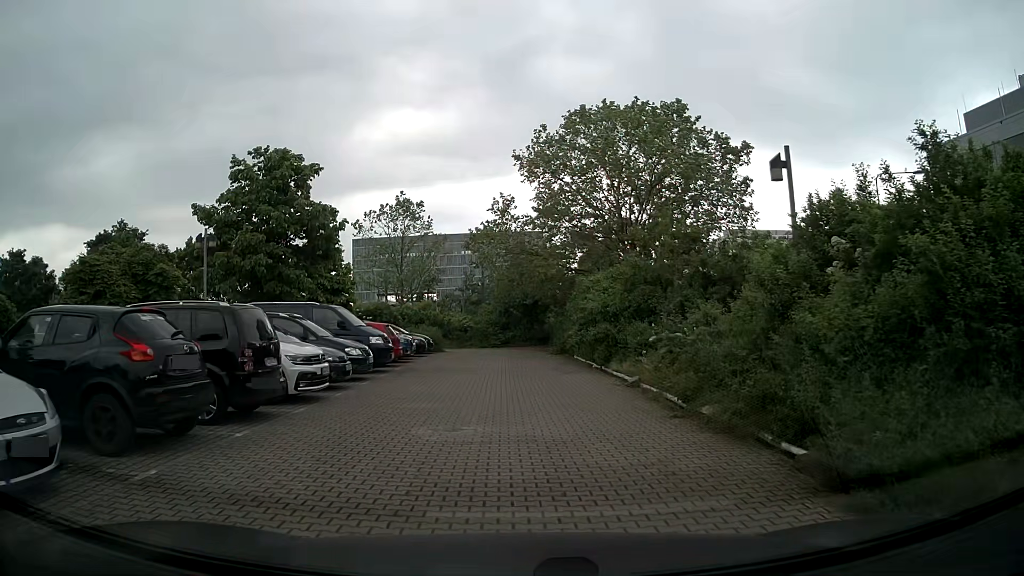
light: Day
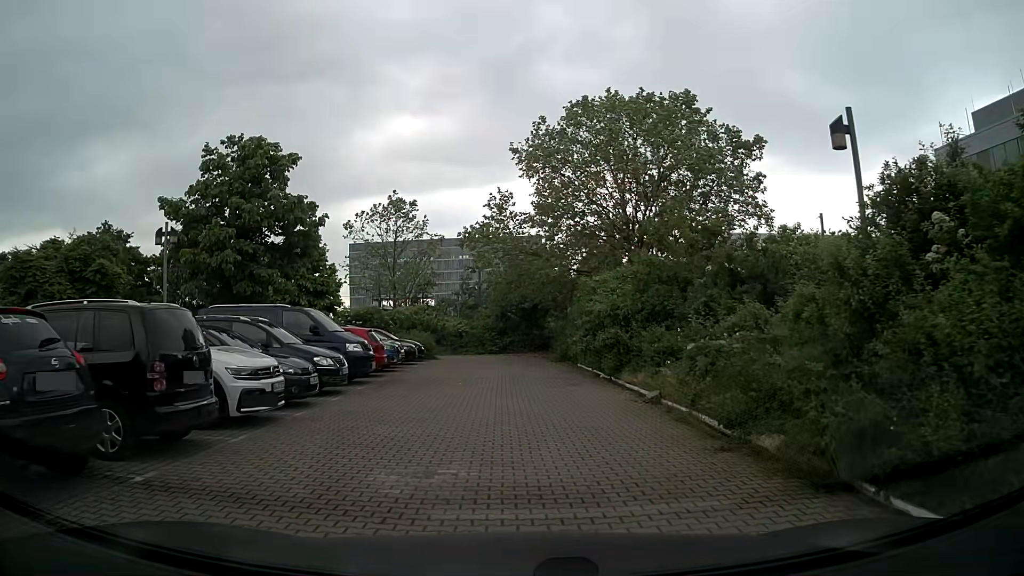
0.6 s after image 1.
(0.0, +2.4) m; 0°
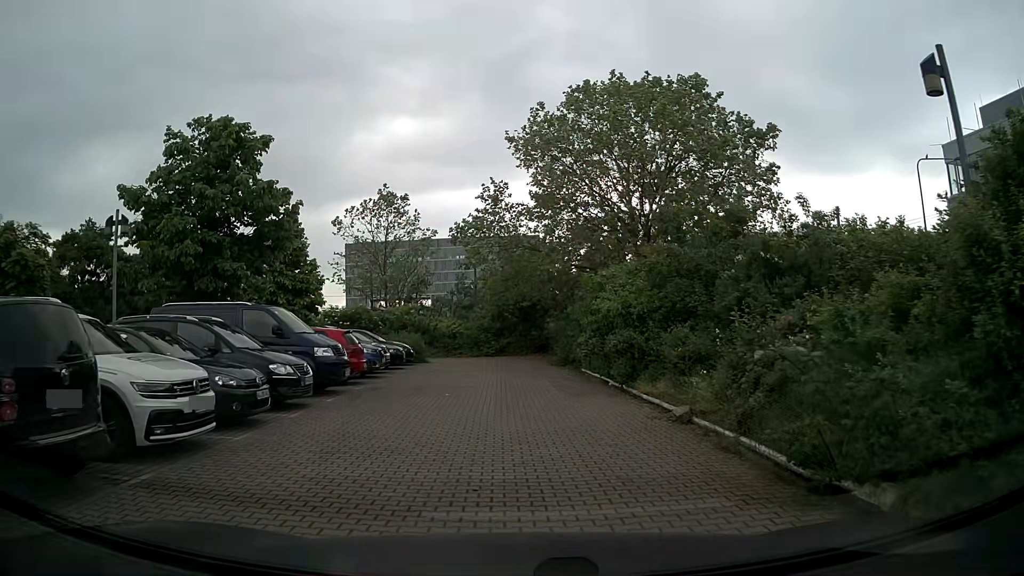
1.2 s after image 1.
(0.0, +2.4) m; -1°
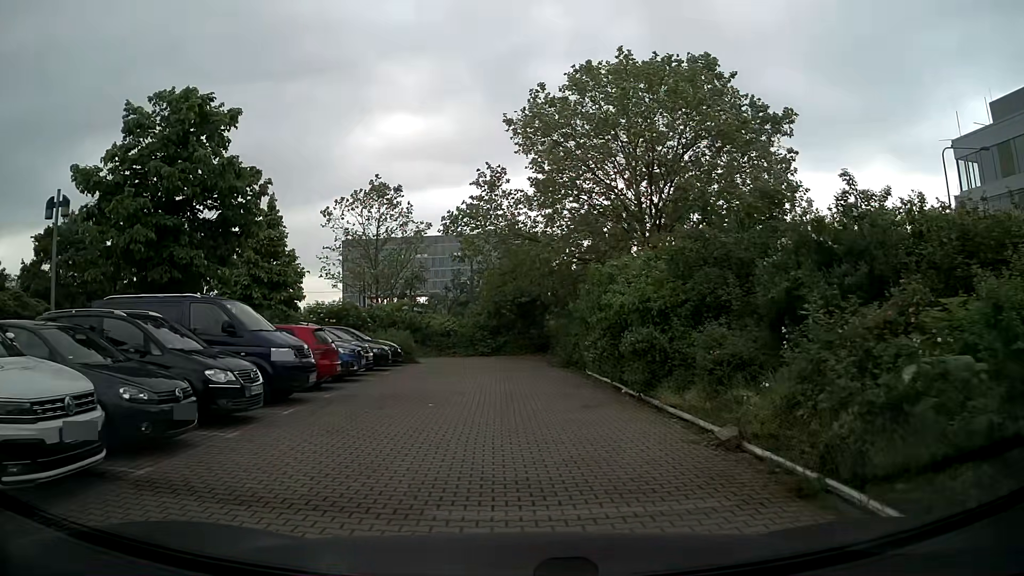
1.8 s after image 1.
(0.0, +2.4) m; 0°
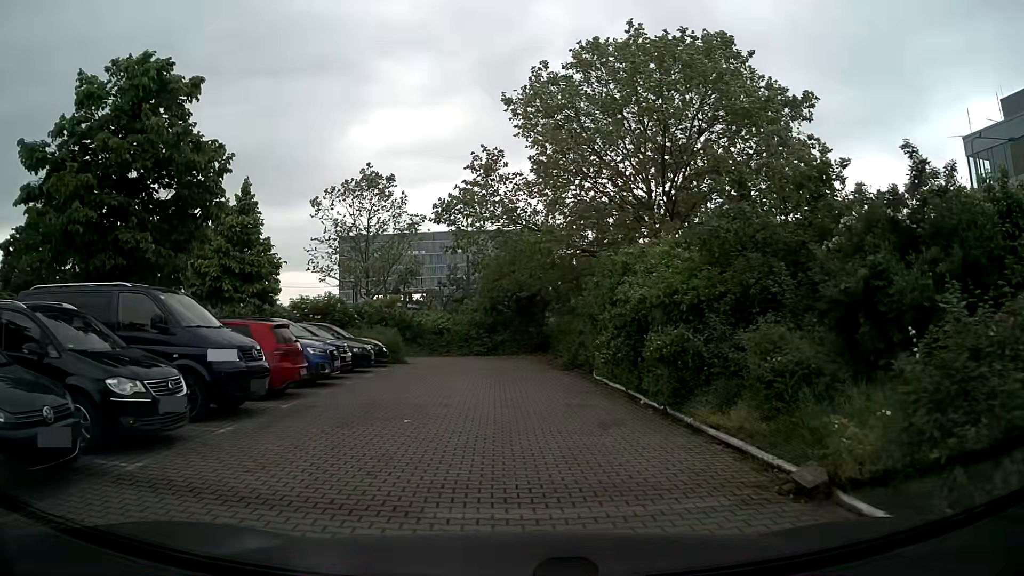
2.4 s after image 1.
(0.0, +2.4) m; +1°
